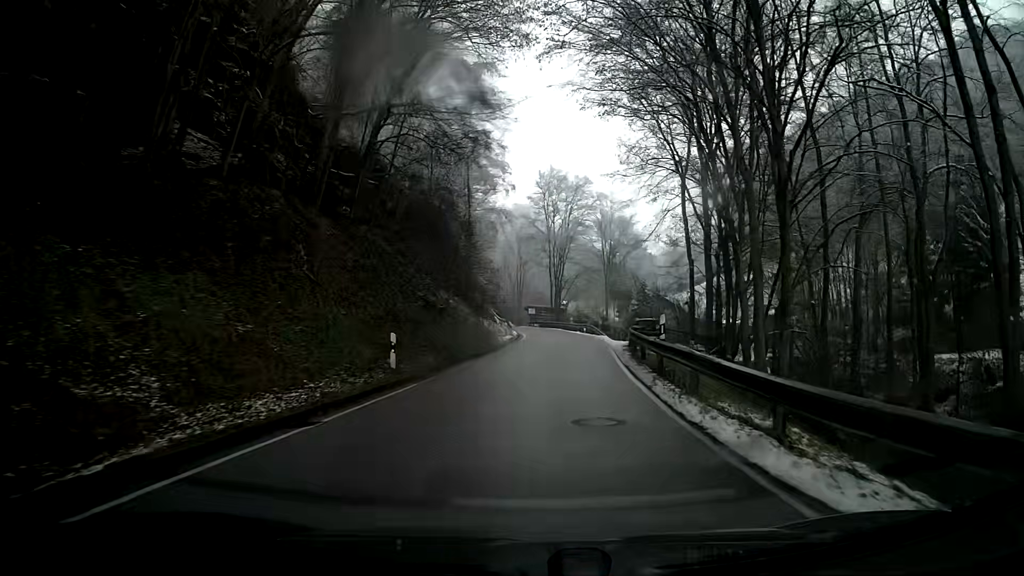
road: tertiary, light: Day
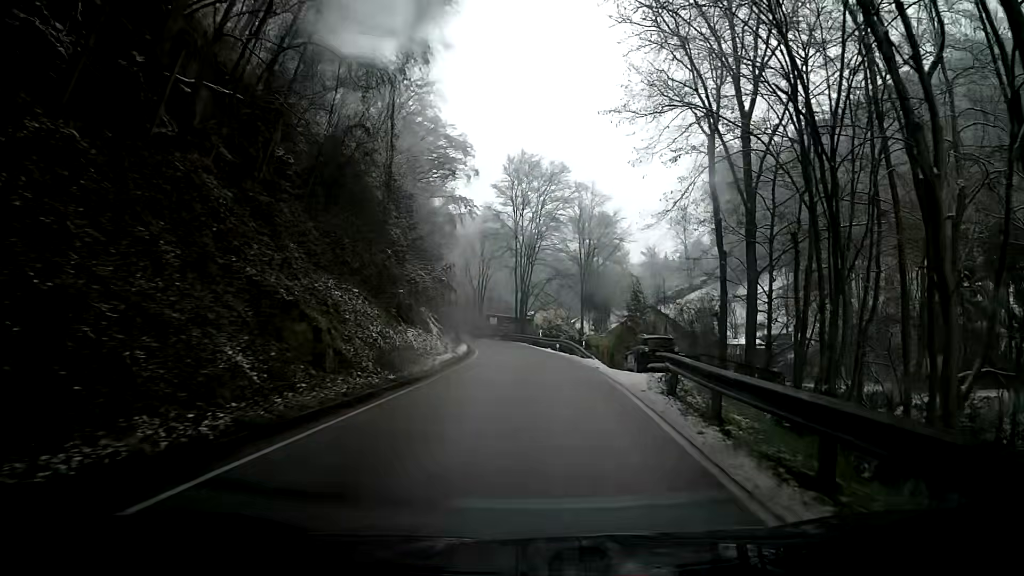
(+0.2, +14.4) m; +1°
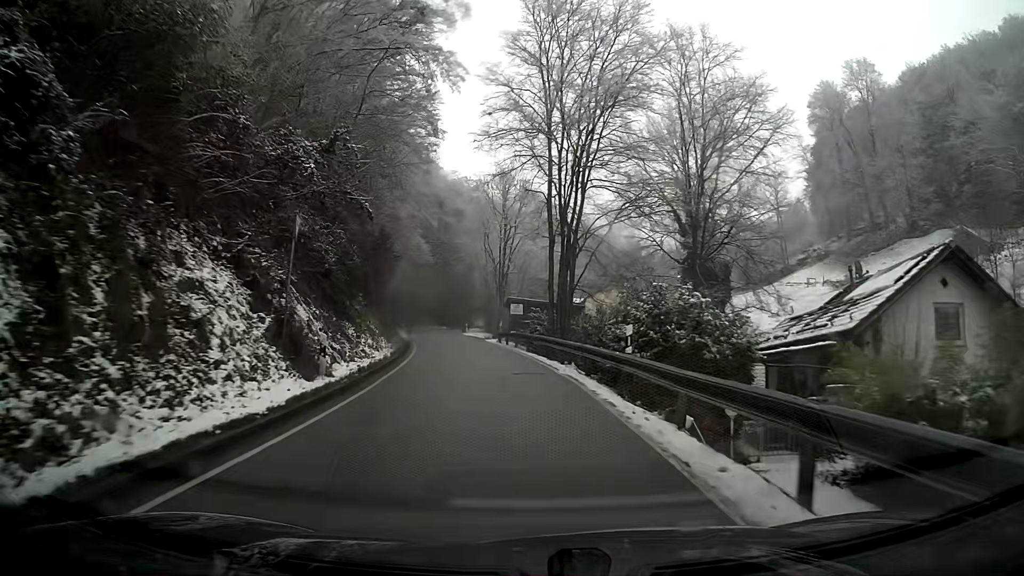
(-0.1, +38.8) m; -4°
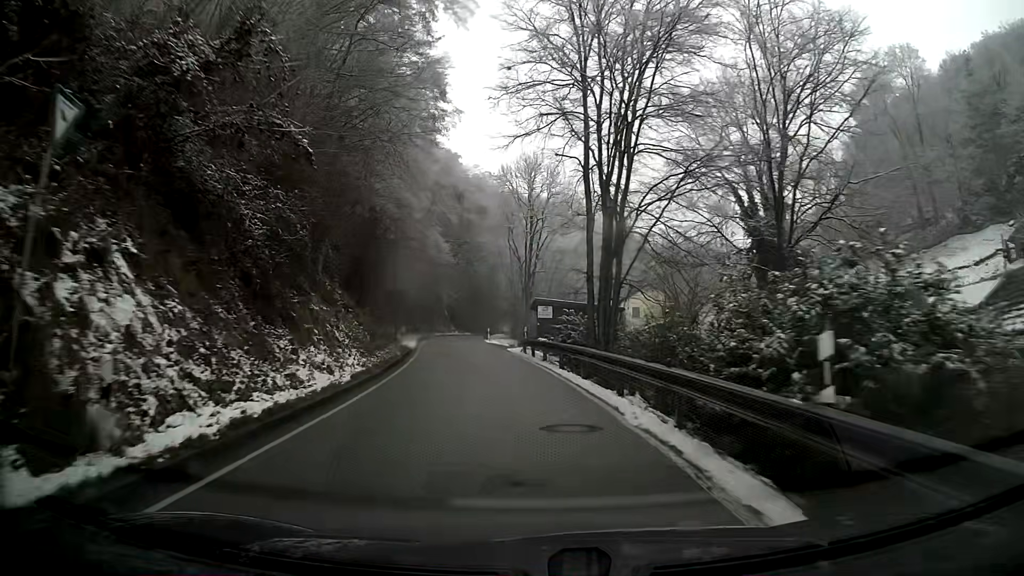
(-0.2, +8.2) m; -2°
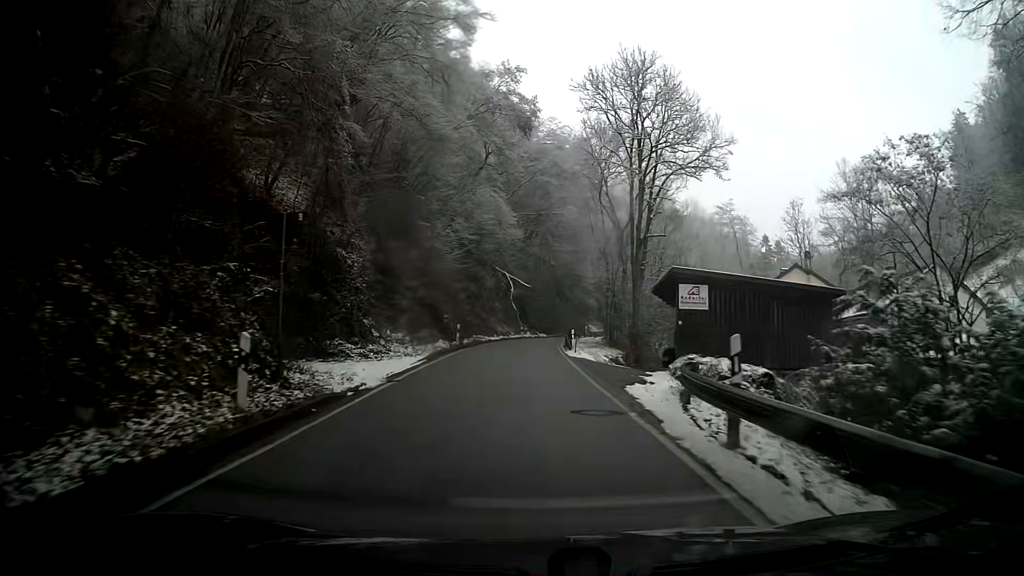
(-1.5, +25.2) m; -6°
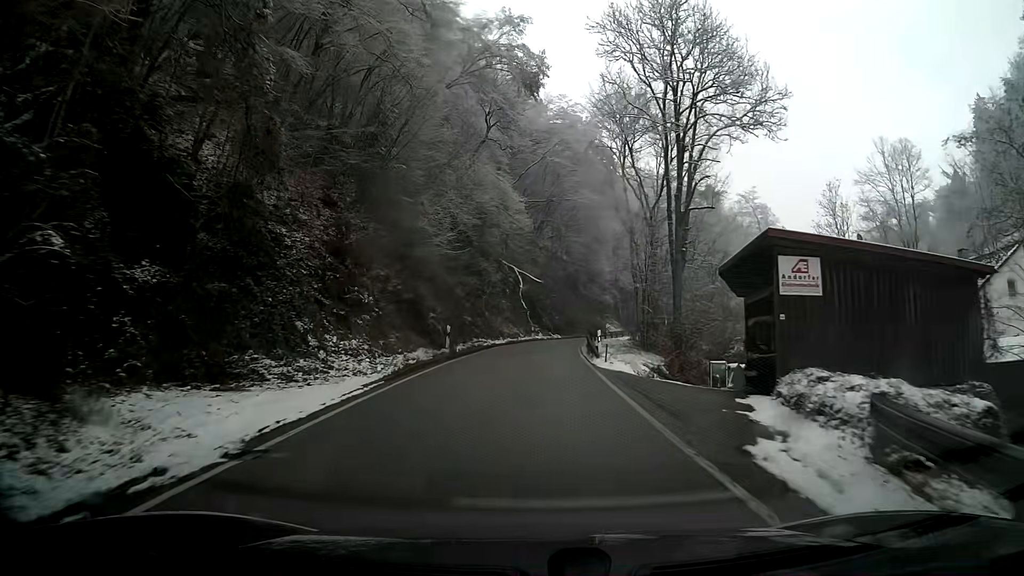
(-0.1, +8.5) m; -1°
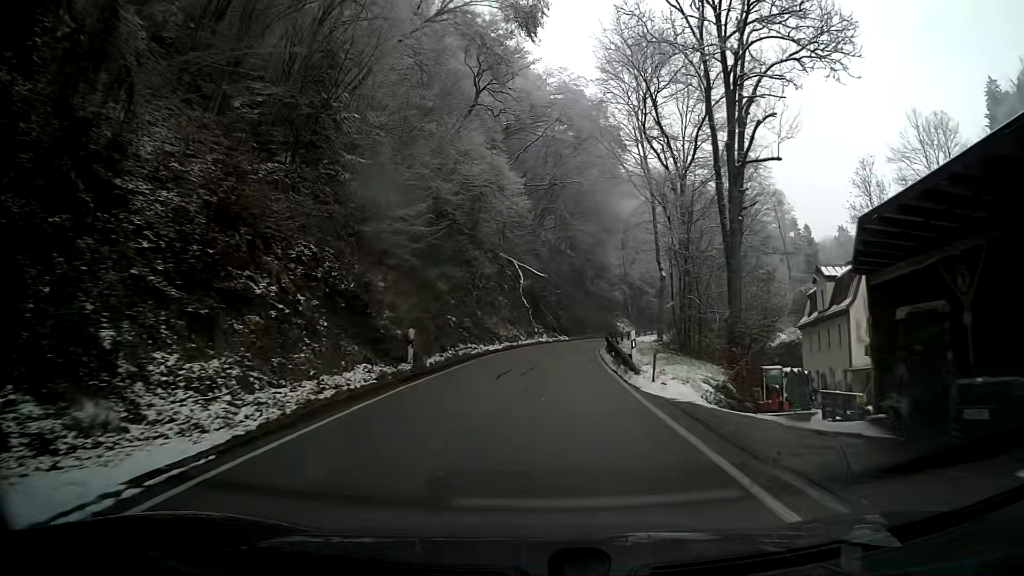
(0.0, +8.5) m; +1°
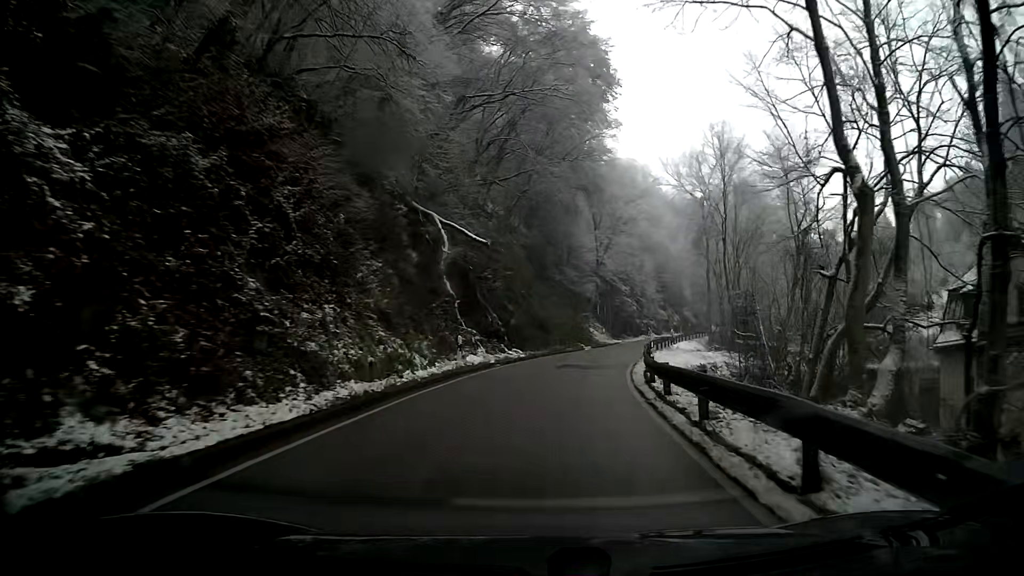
(+1.0, +25.6) m; +6°
